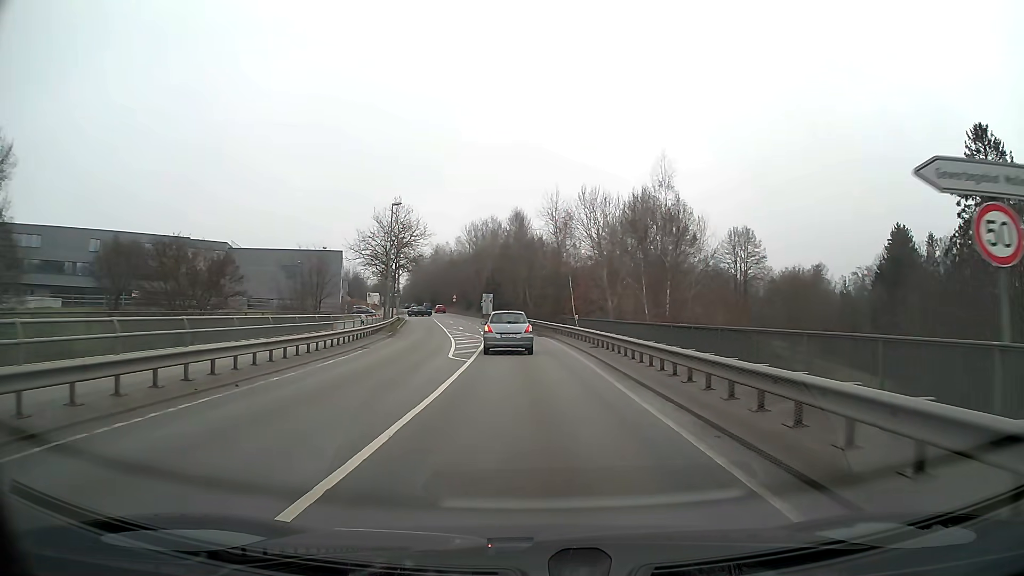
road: secondary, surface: asphalt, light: Day
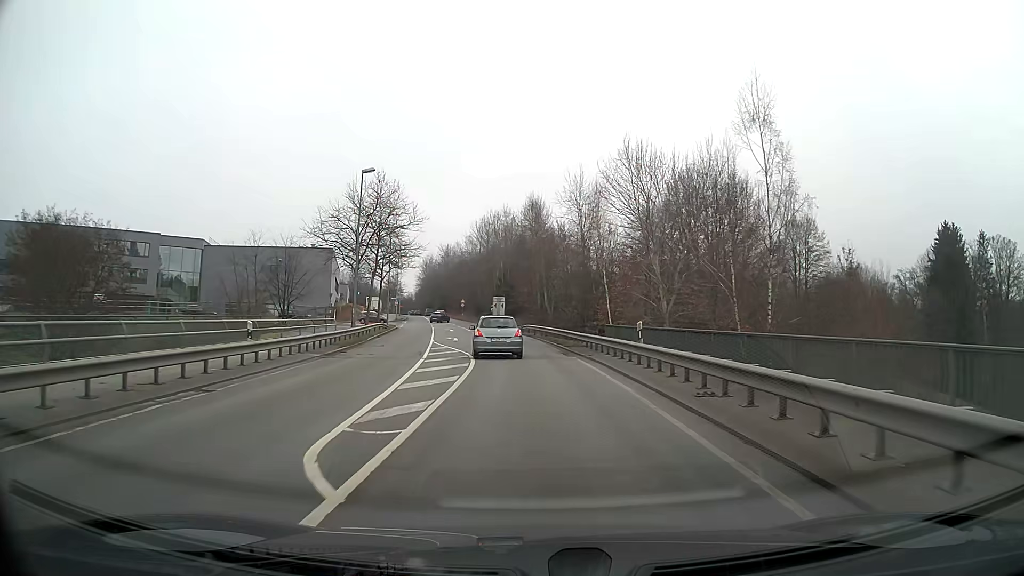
(-0.2, +15.0) m; -1°
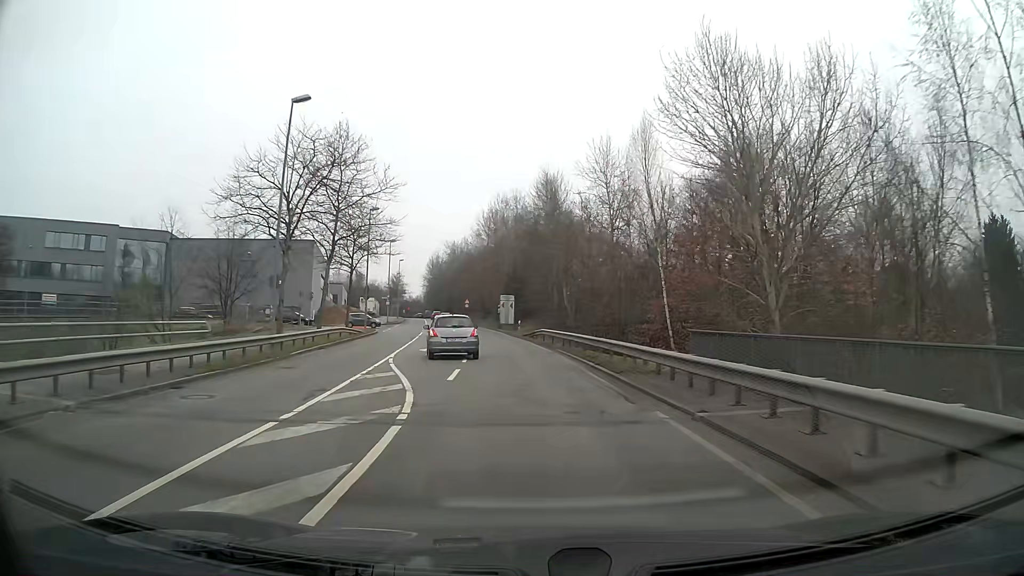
(-0.2, +14.6) m; -1°
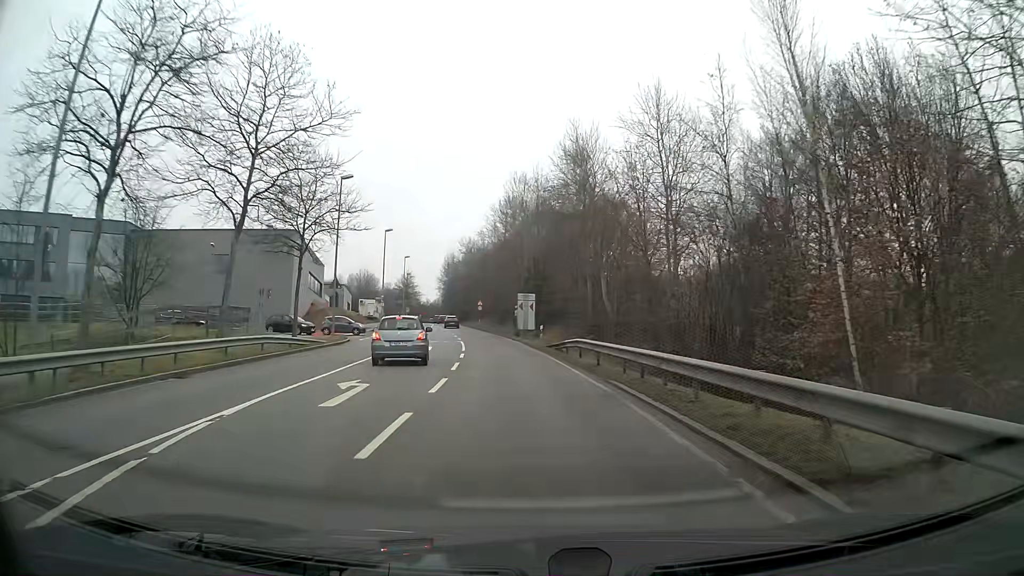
(-0.2, +14.8) m; -2°
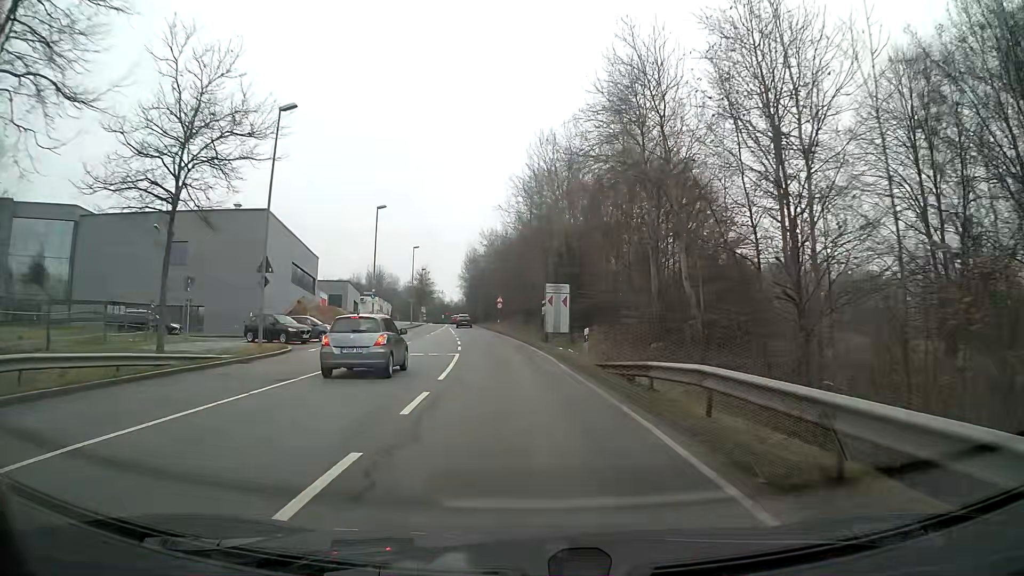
(-0.3, +15.1) m; -3°
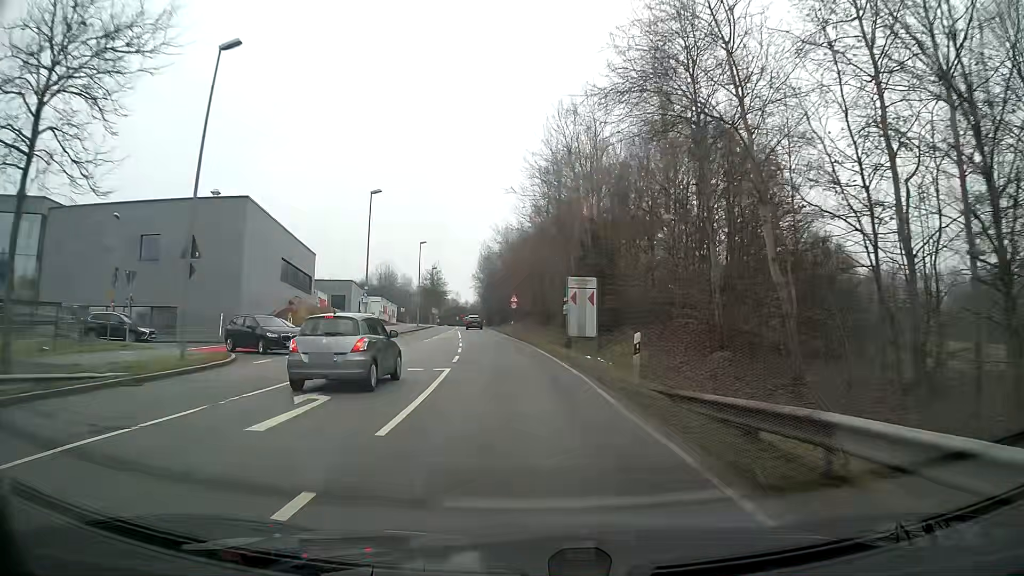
(-0.1, +7.7) m; -1°
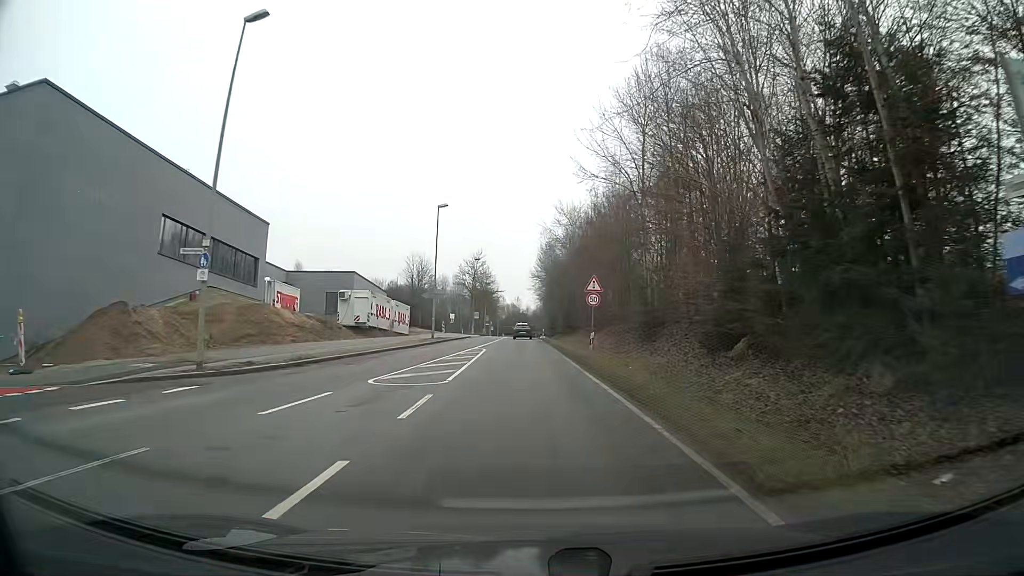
(-1.4, +30.6) m; -6°
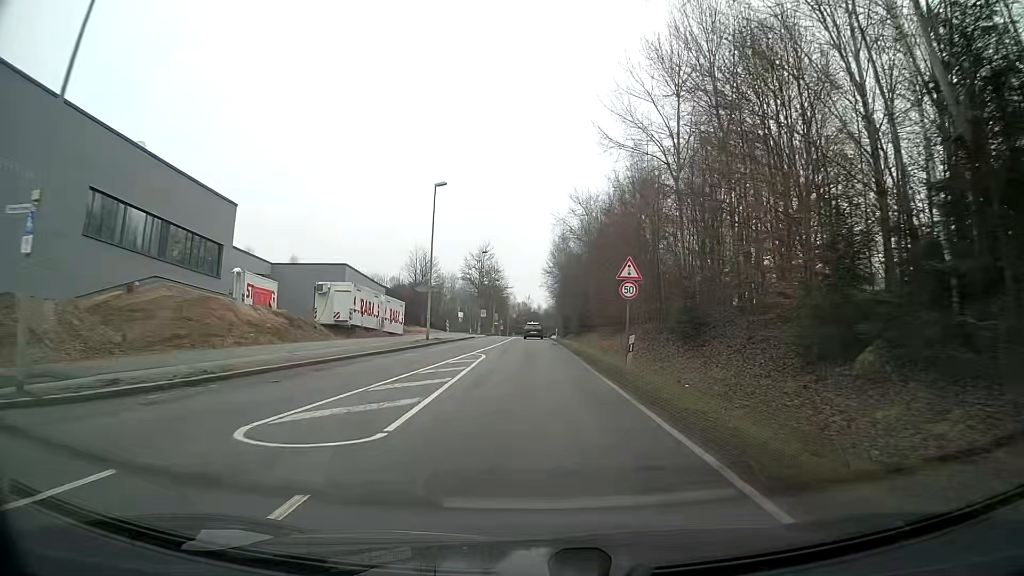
(0.0, +7.7) m; -1°
(0, +10) (0, +20) (0, +30) (0, +40) (0, +50) (0, +60) (0, +70) (0, +80) (0, +90) (0, +100) m
